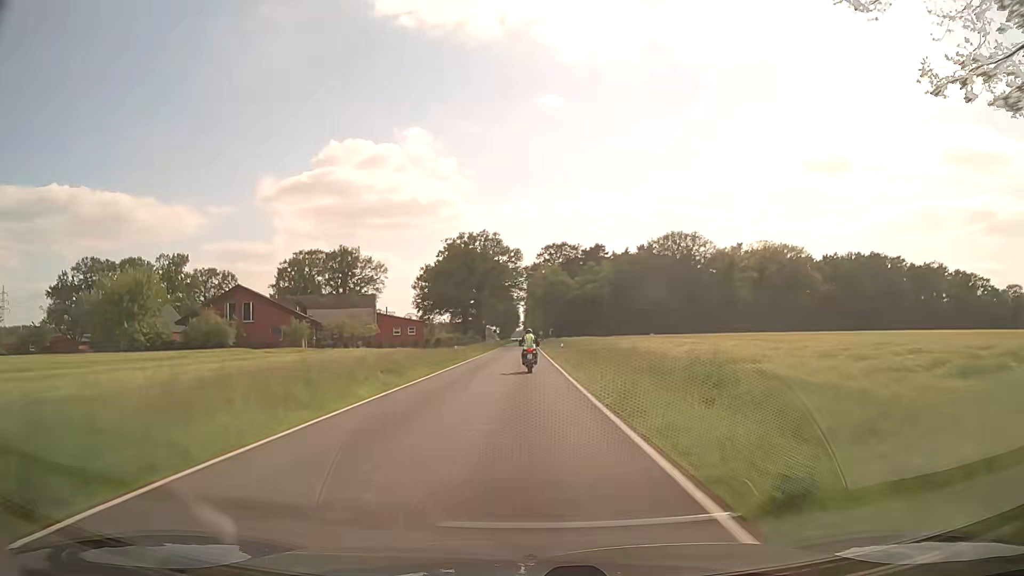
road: secondary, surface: asphalt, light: Day
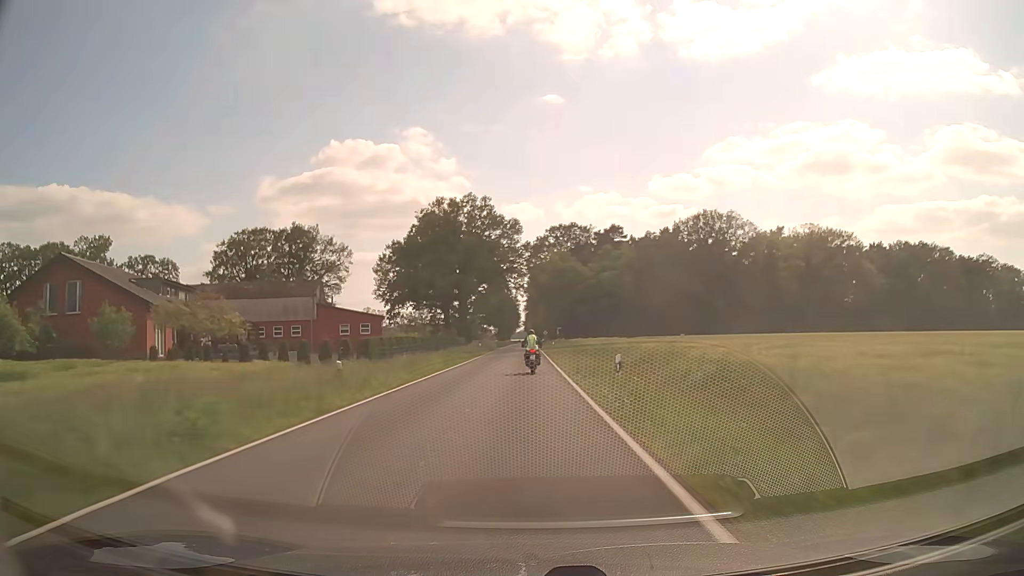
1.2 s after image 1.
(0.0, +29.1) m; 0°
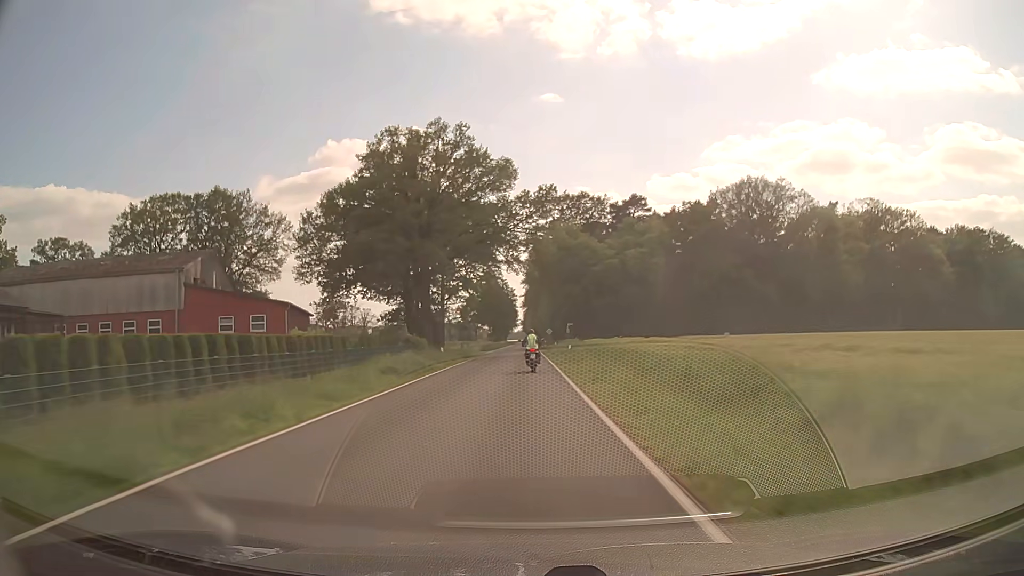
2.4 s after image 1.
(0.0, +28.7) m; 0°
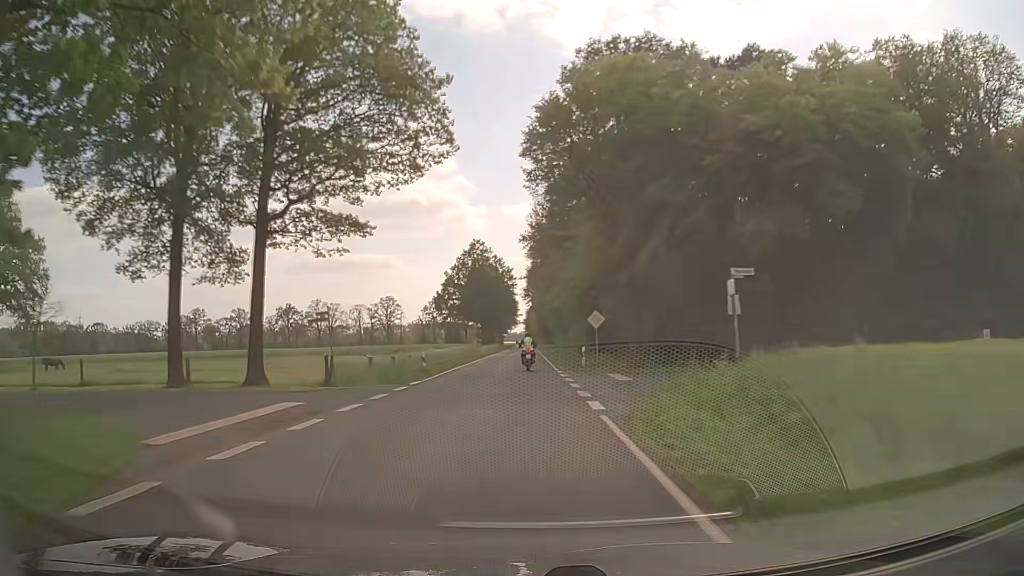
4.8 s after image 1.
(-0.2, +57.8) m; 0°
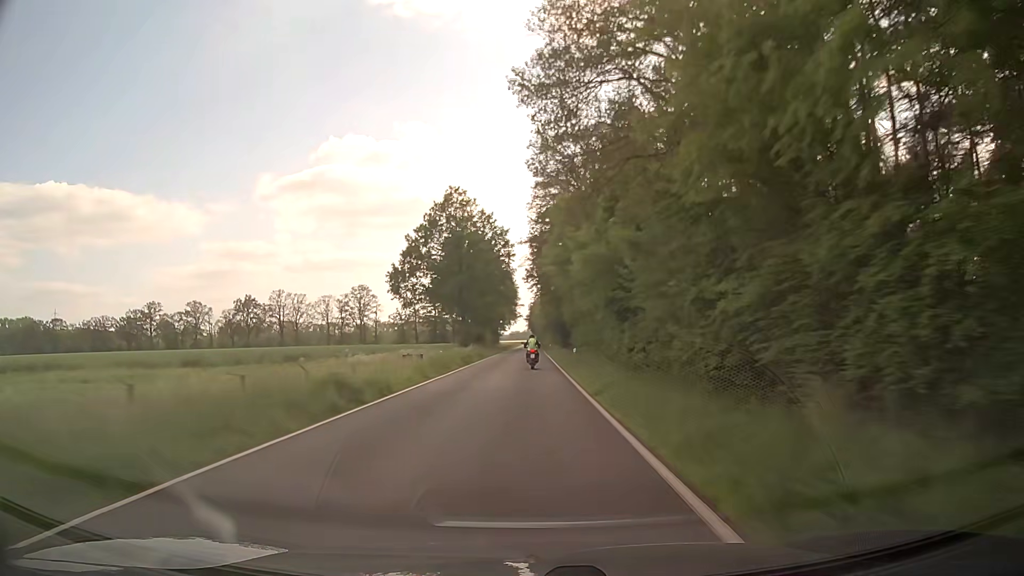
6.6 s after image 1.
(-0.3, +44.4) m; 0°
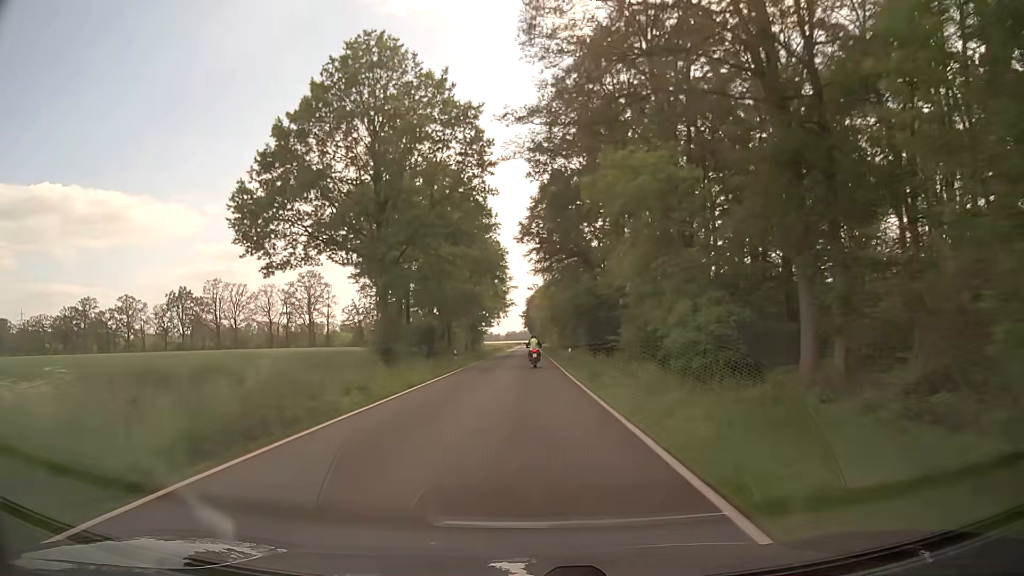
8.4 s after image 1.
(0.0, +45.7) m; 0°
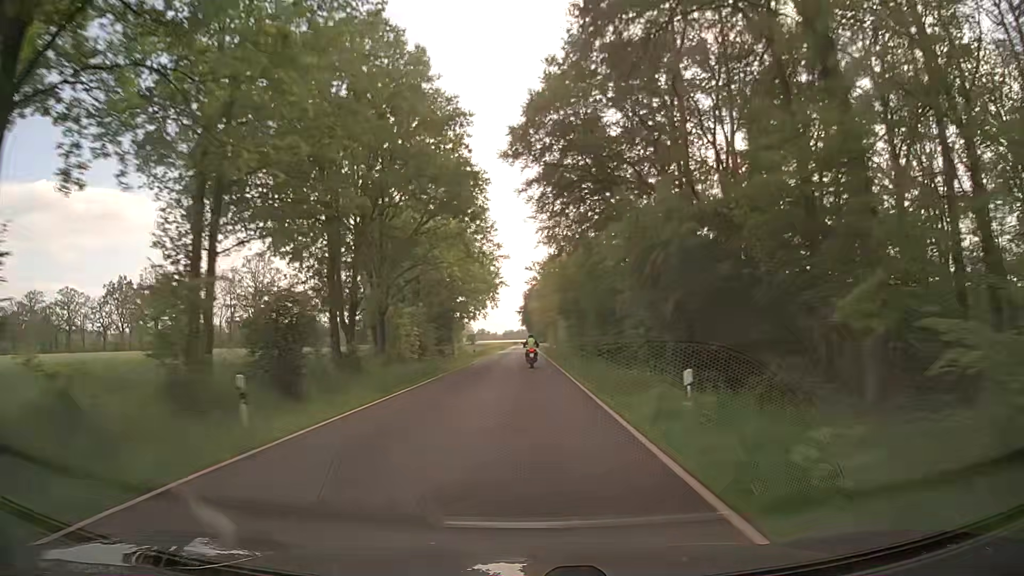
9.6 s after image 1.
(+0.1, +31.2) m; 0°
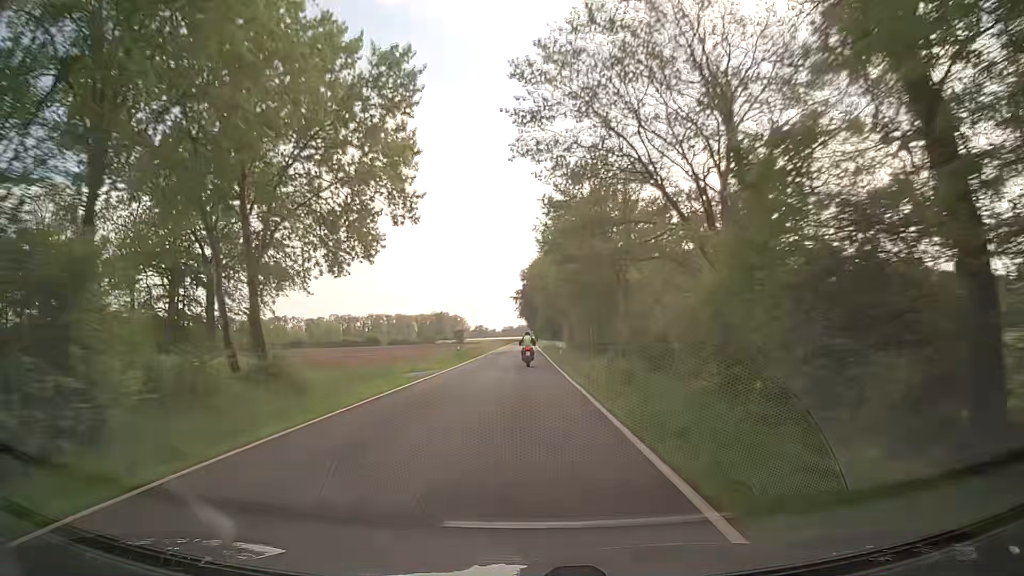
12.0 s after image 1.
(+0.3, +63.2) m; 0°
(0, +10) (0, +20) (0, +30) (0, +40) (0, +50) (0, +60) (0, +70) (0, +80) (0, +90) (0, +100) m
